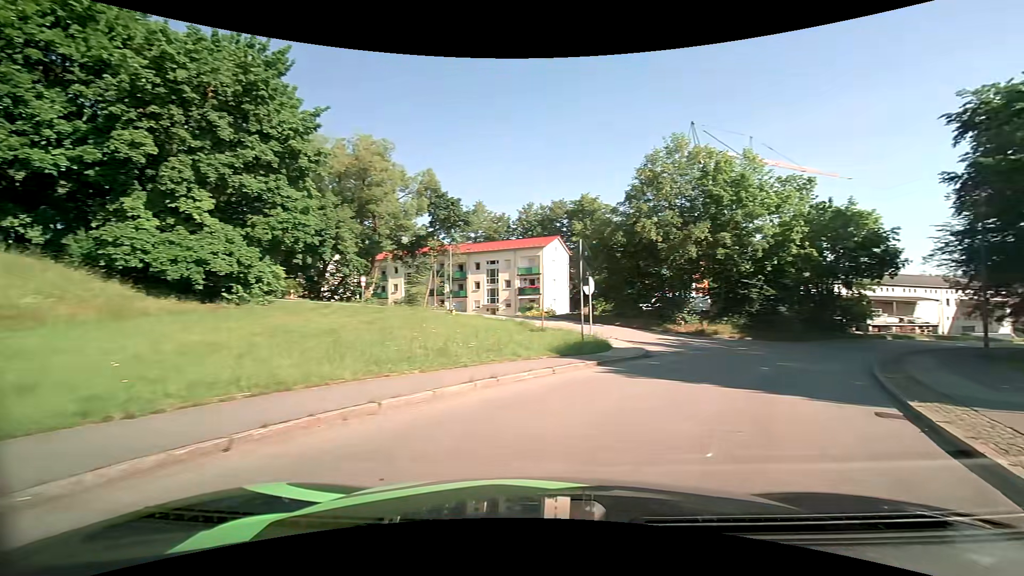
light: Day
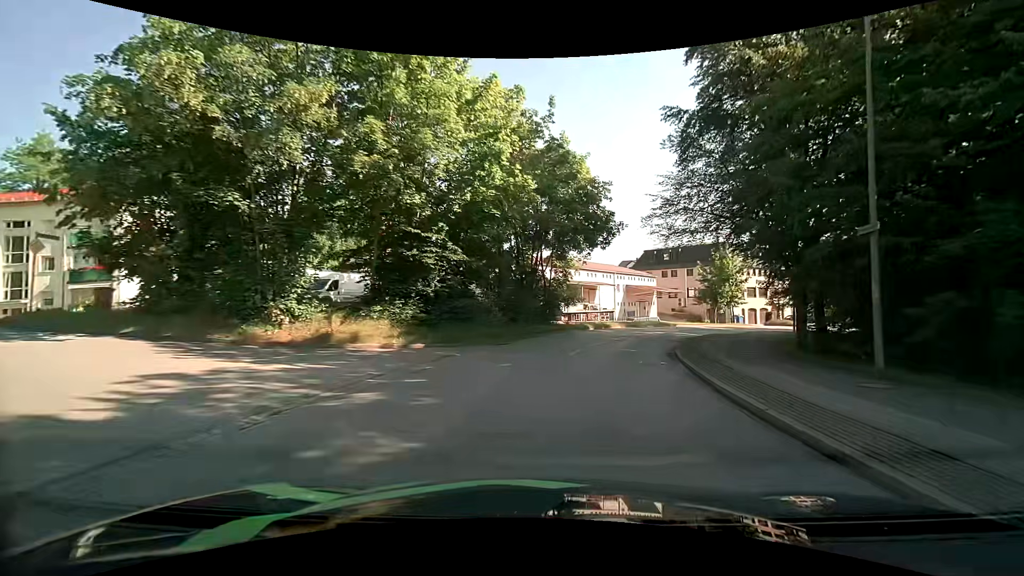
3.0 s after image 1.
(+7.3, +19.6) m; +32°
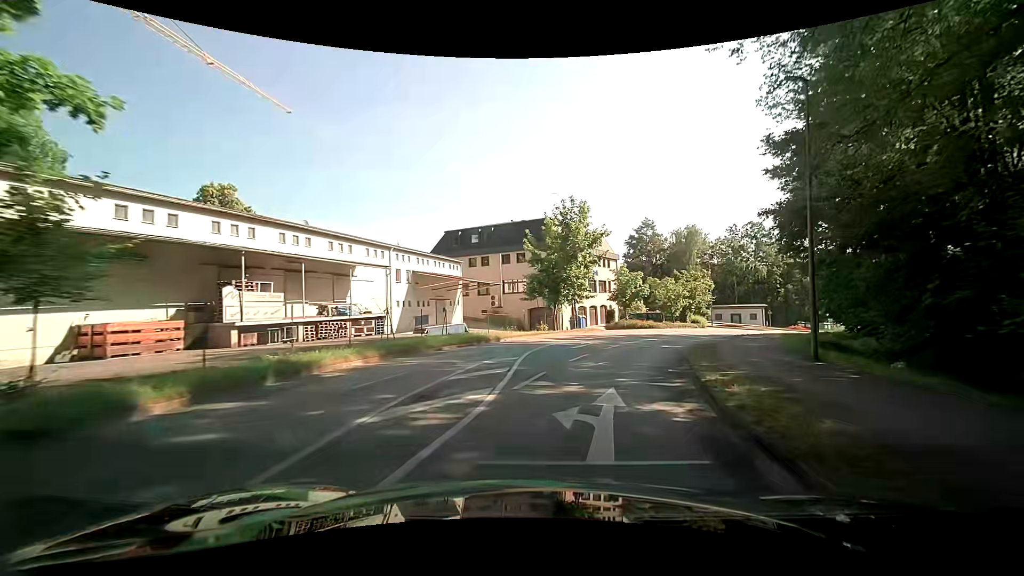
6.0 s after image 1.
(+5.6, +27.9) m; +22°
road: unclassified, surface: asphalt
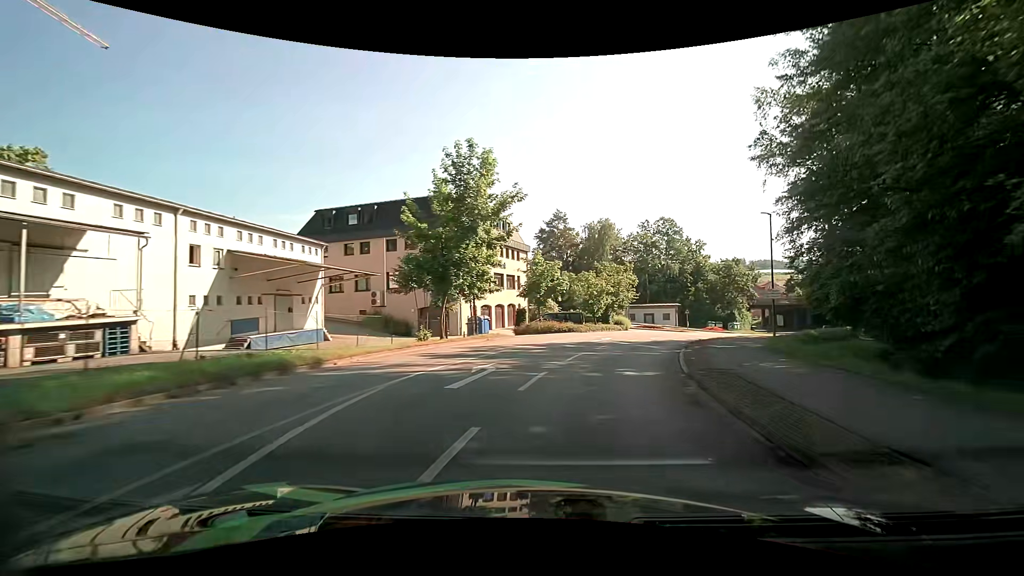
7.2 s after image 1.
(+1.0, +11.8) m; +10°
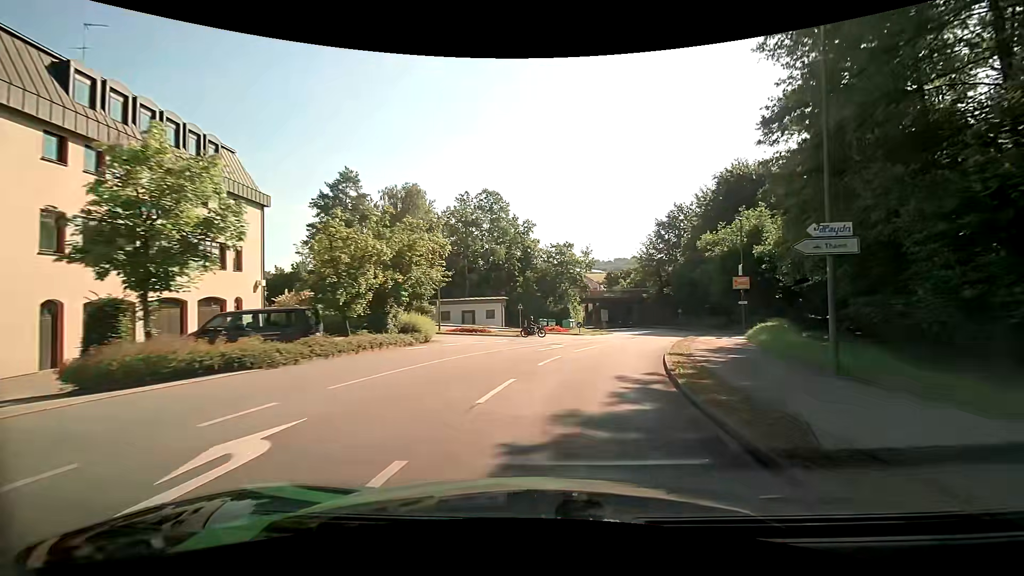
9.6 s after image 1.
(+4.7, +25.0) m; +20°
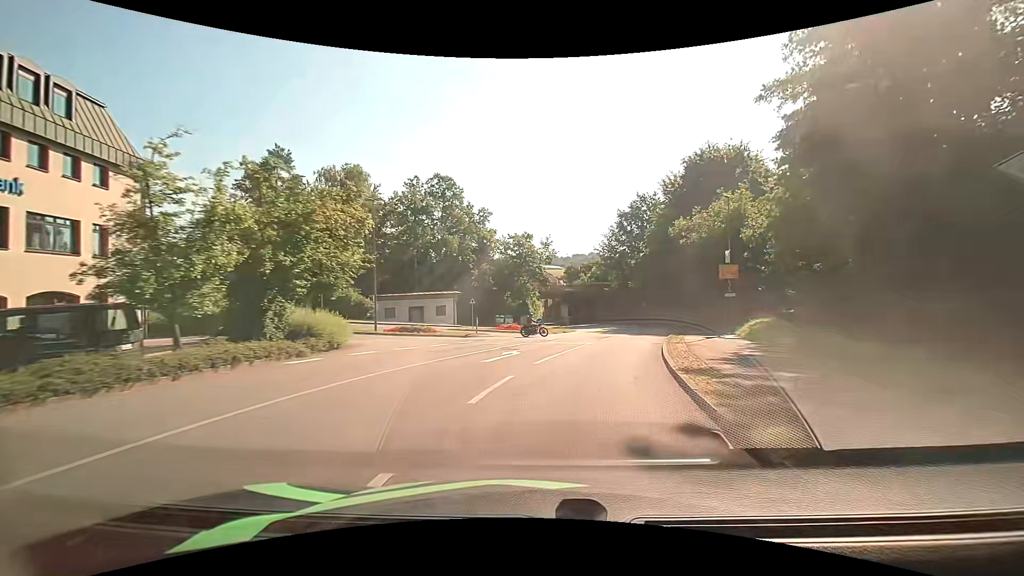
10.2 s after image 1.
(+0.2, +6.2) m; +4°
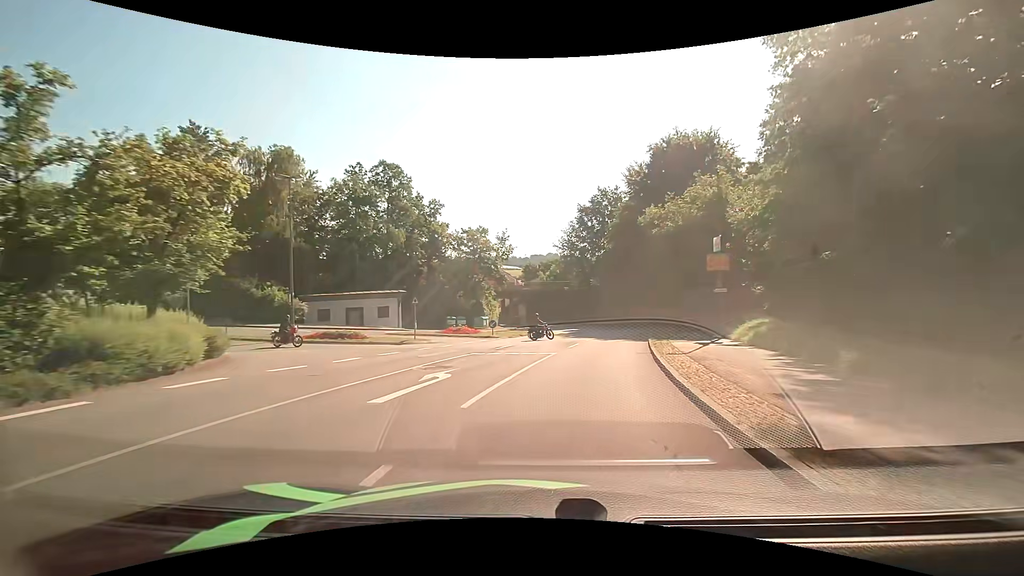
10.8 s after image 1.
(+0.3, +5.9) m; +5°
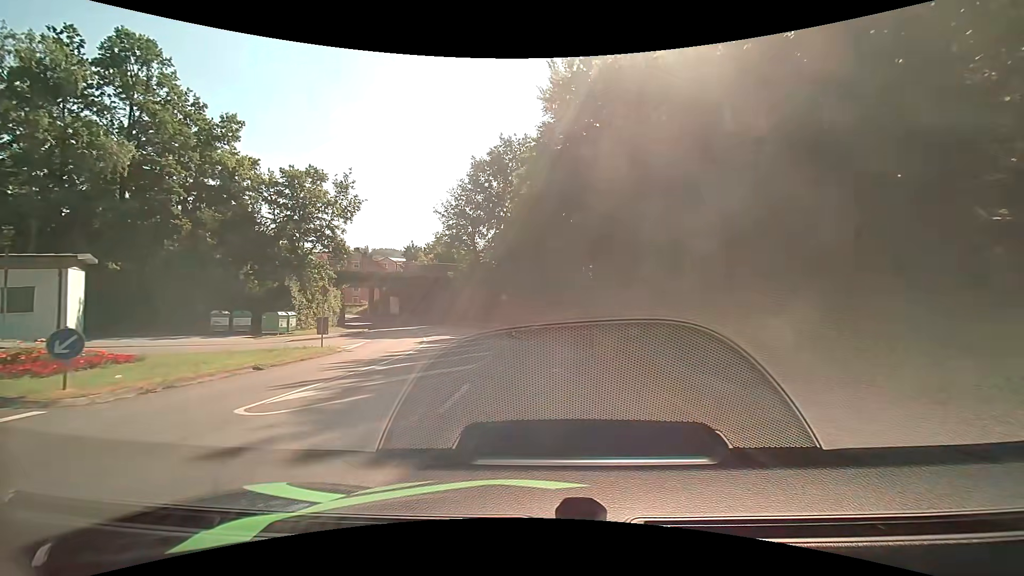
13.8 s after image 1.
(+3.7, +25.4) m; +12°
